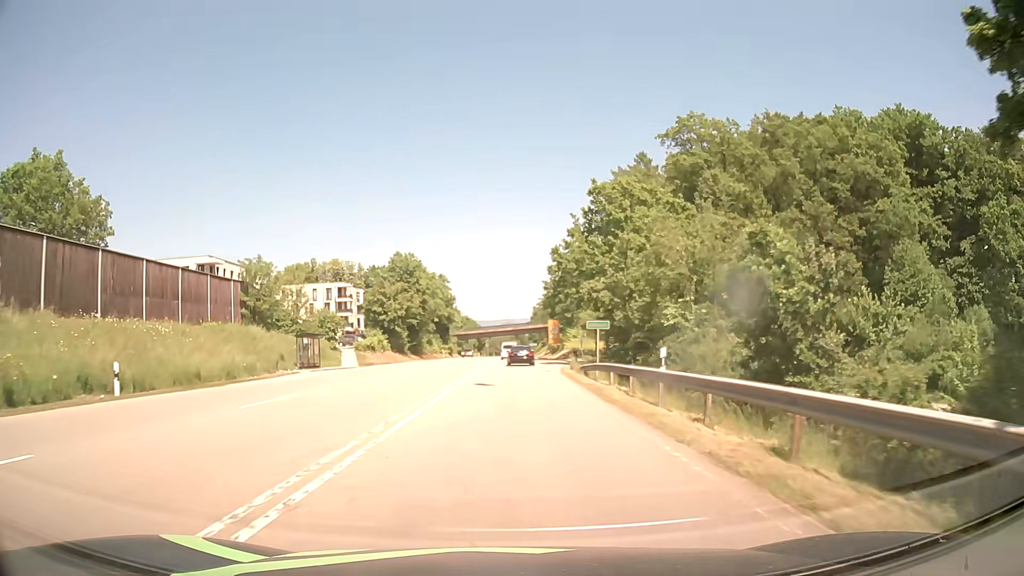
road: secondary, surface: asphalt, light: Day
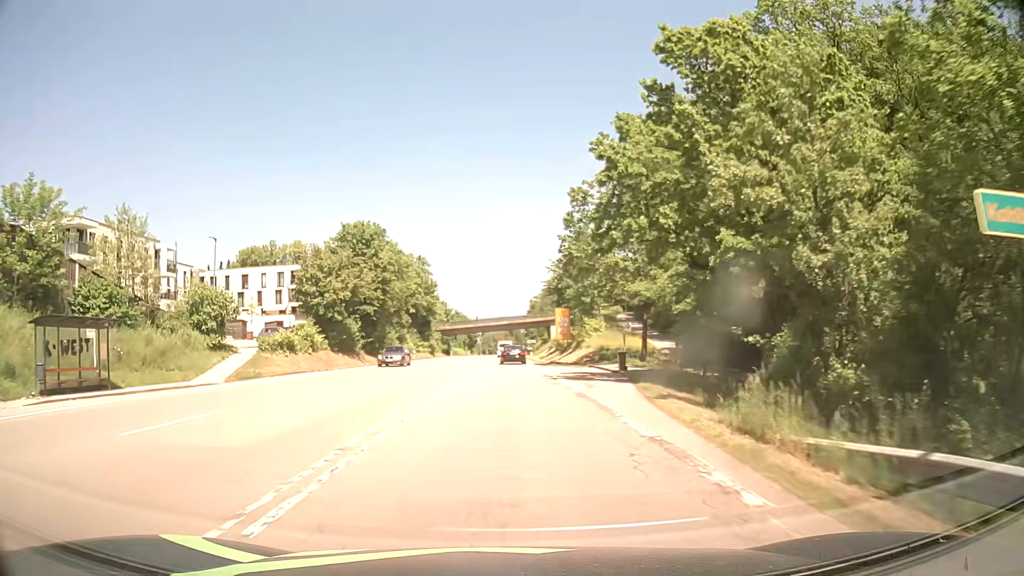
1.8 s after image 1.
(+0.2, +27.7) m; 0°
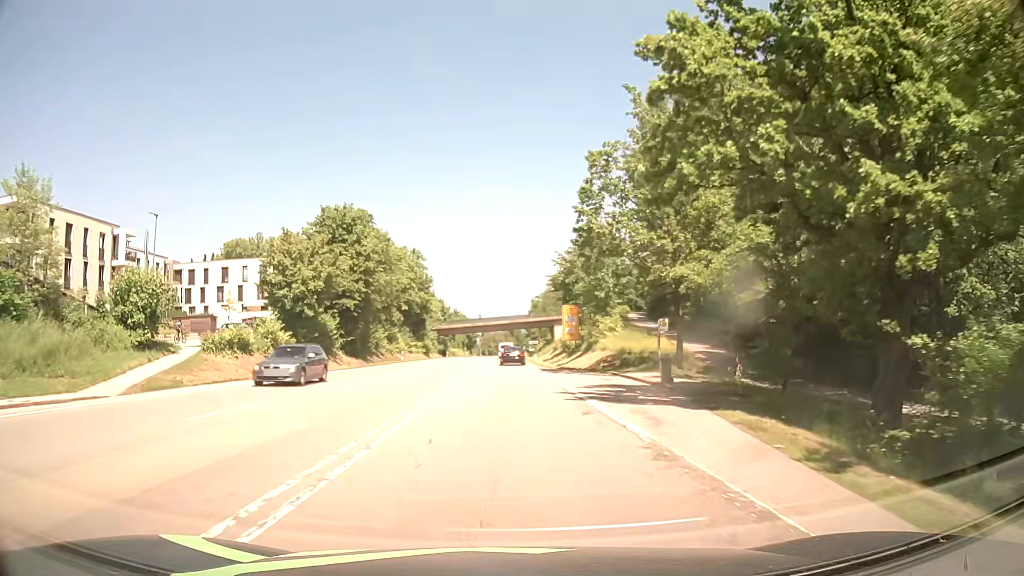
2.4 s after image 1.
(0.0, +9.2) m; 0°
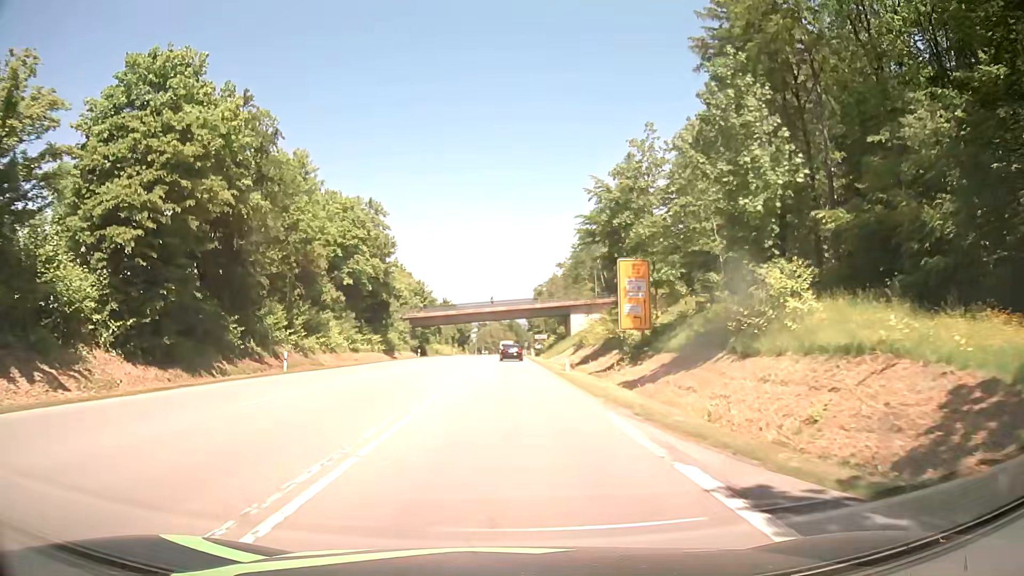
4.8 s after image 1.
(0.0, +36.8) m; 0°
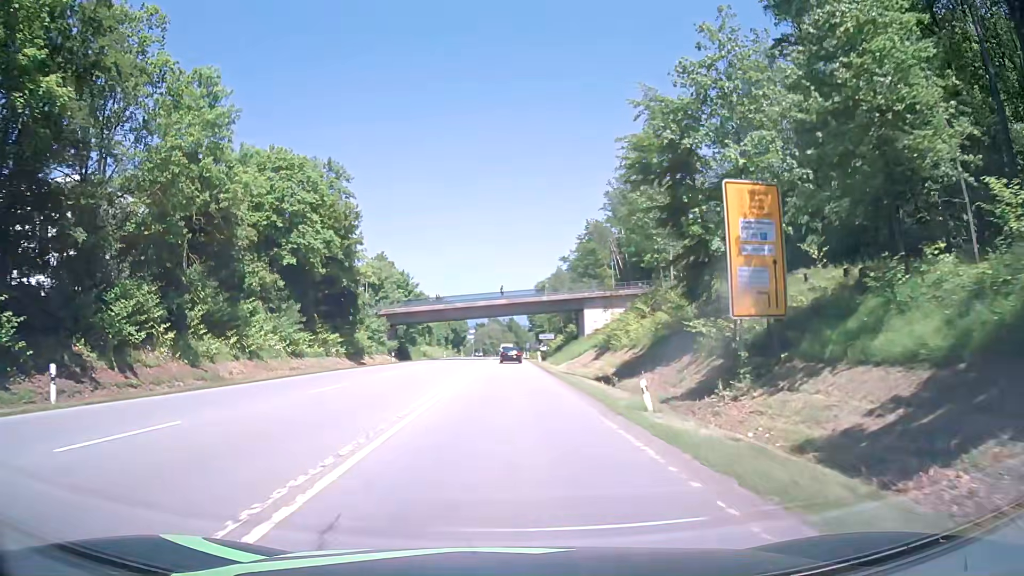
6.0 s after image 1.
(0.0, +18.3) m; 0°
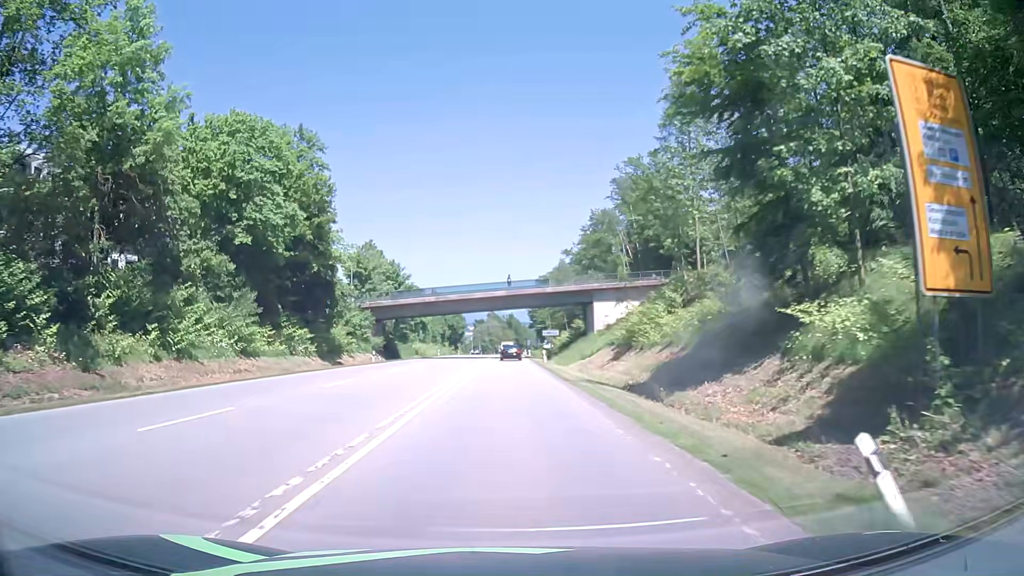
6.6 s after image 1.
(0.0, +9.1) m; 0°
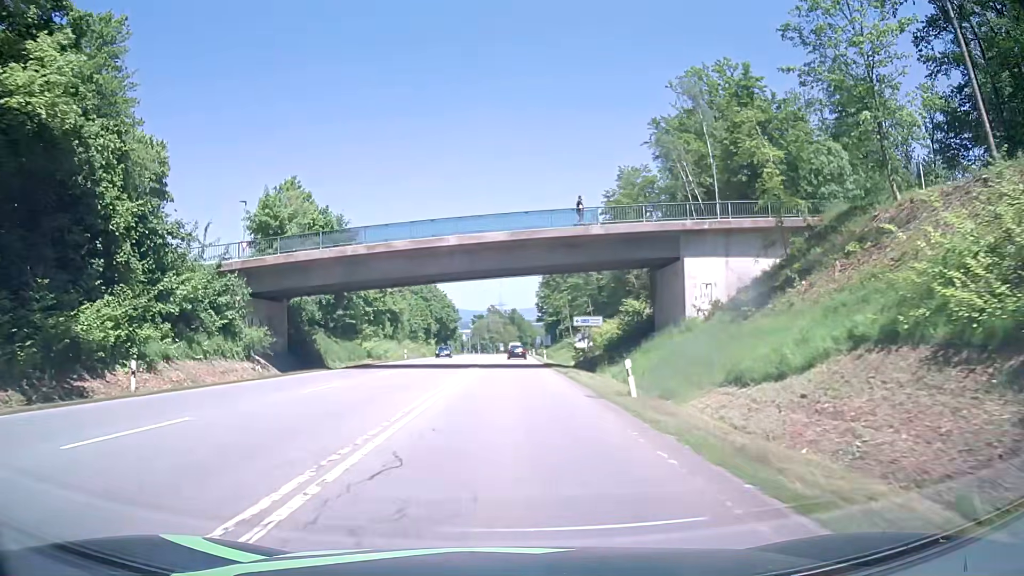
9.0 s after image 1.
(0.0, +36.7) m; -1°
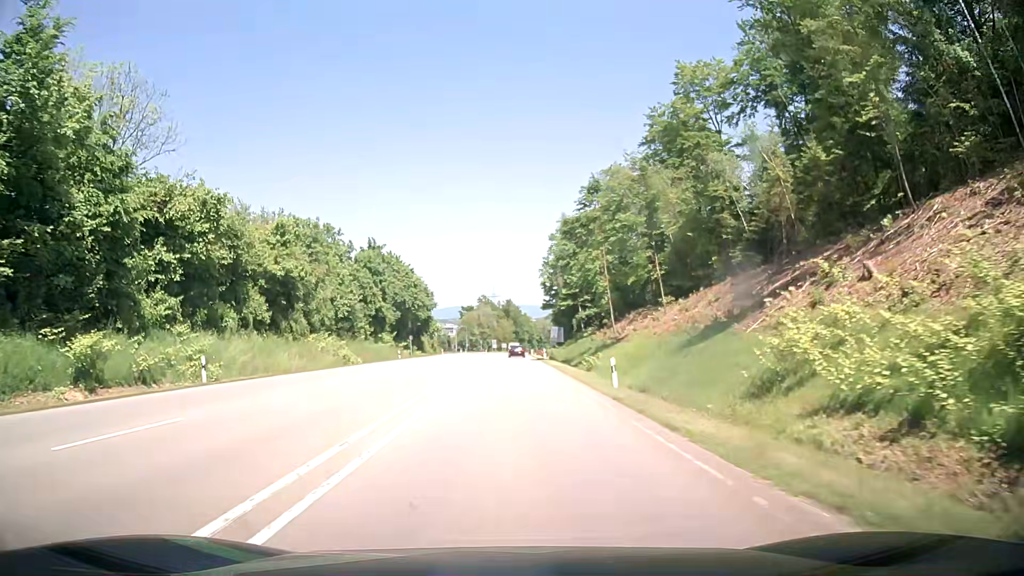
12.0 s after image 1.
(+0.5, +45.9) m; 0°
(0, +10) (0, +20) (0, +30) (+1, +40) (+1, +50) (+1, +60) (+1, +70) (+1, +80) (+2, +90) (+2, +100) m
